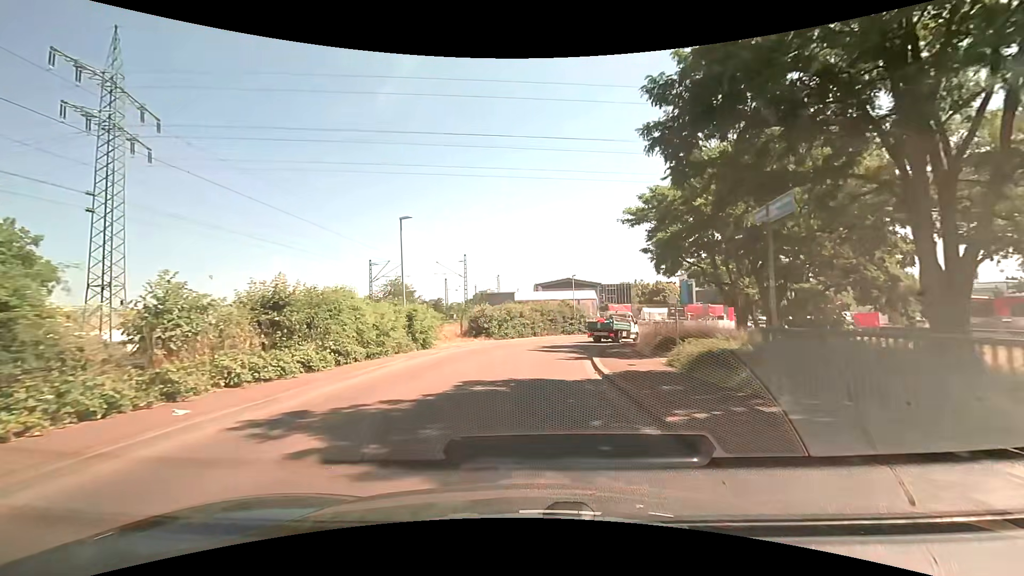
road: unclassified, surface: asphalt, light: Day
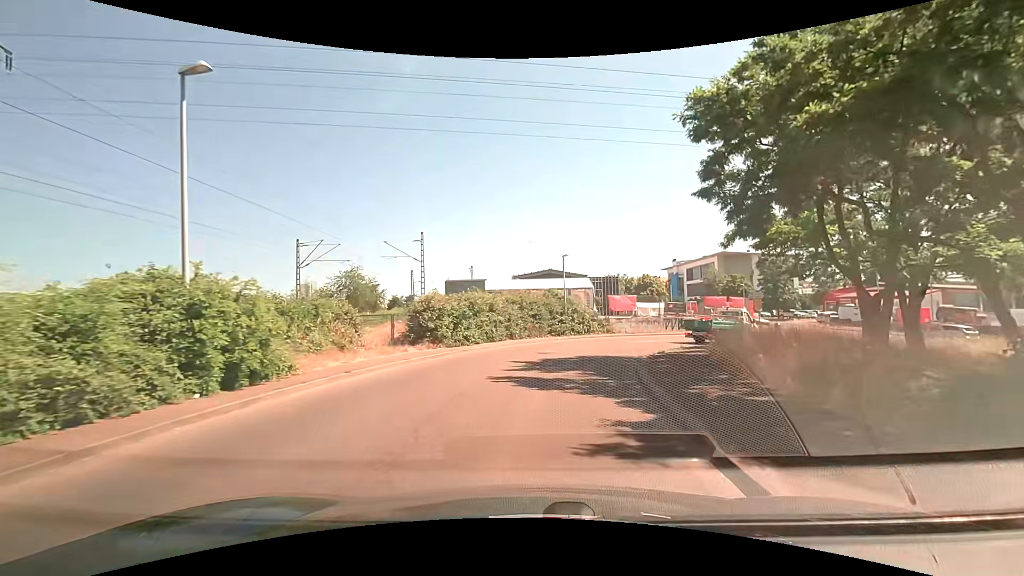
(+0.2, +13.3) m; +2°
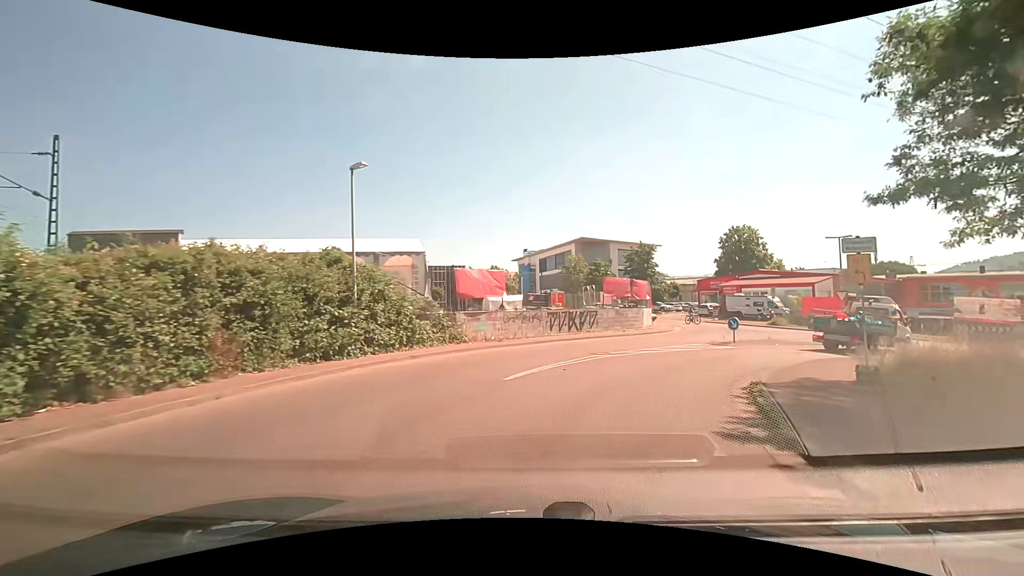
(+2.8, +20.7) m; +17°
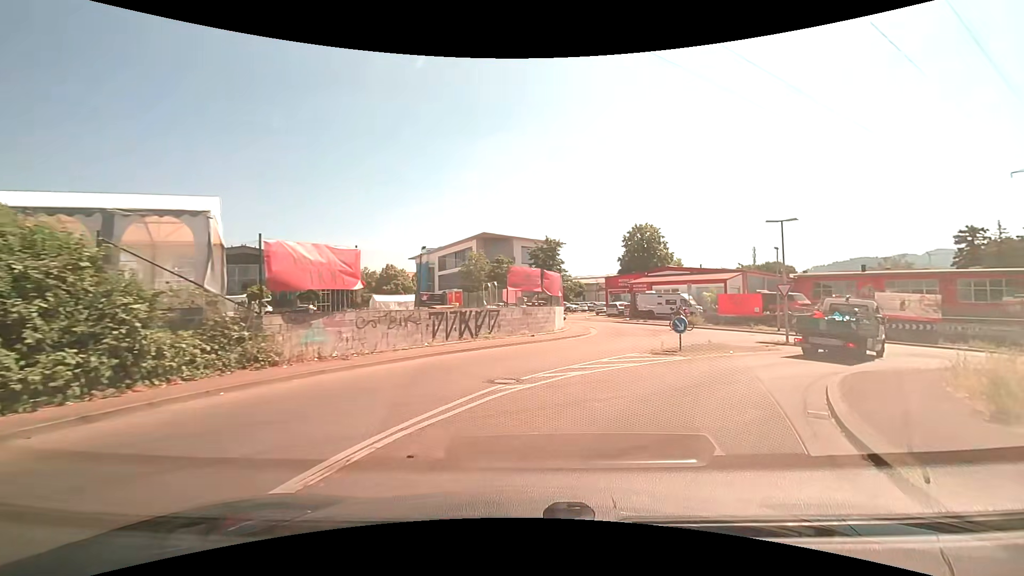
(+0.8, +7.6) m; +12°
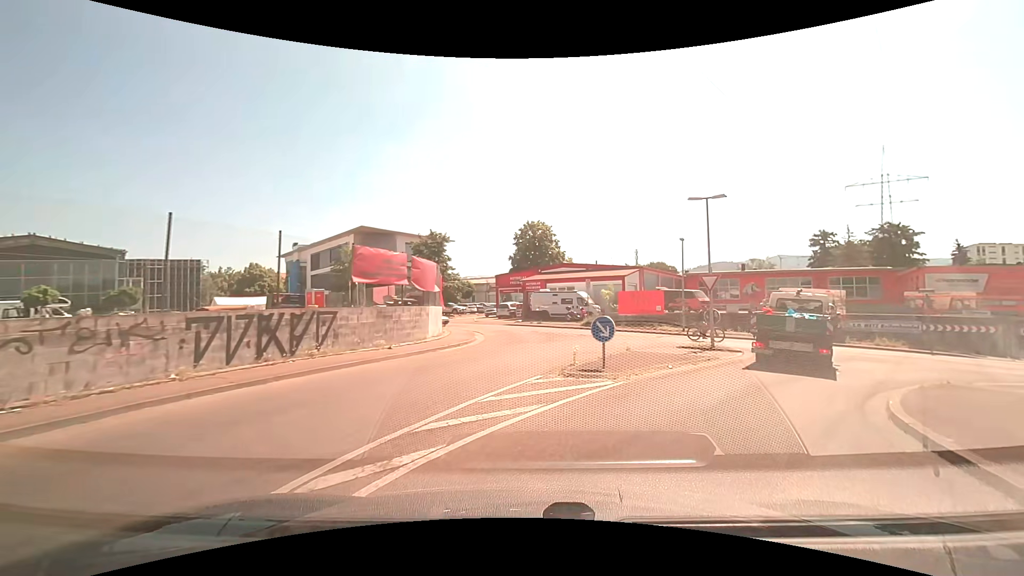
(+0.8, +6.7) m; +14°
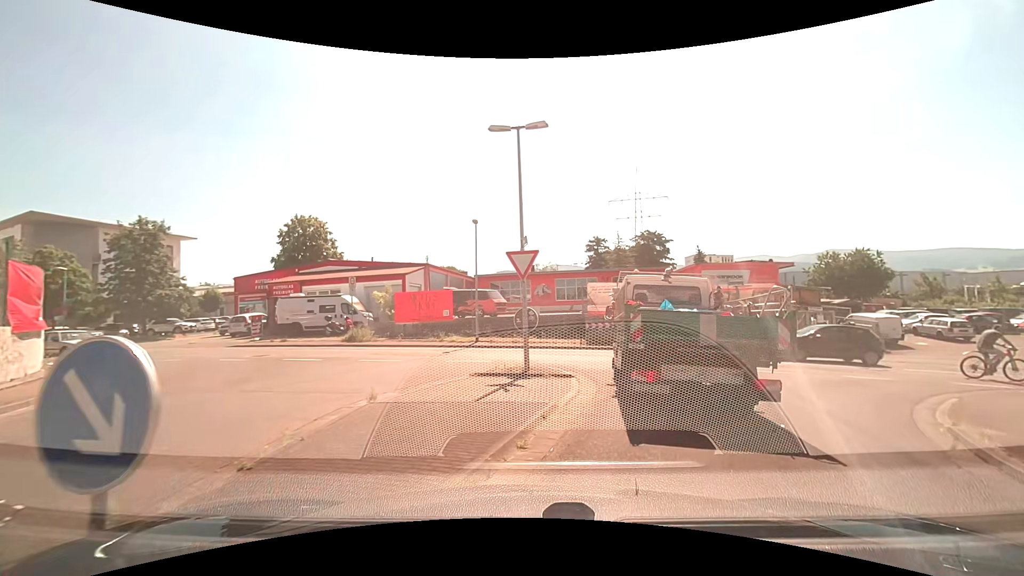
(+1.6, +9.0) m; +23°
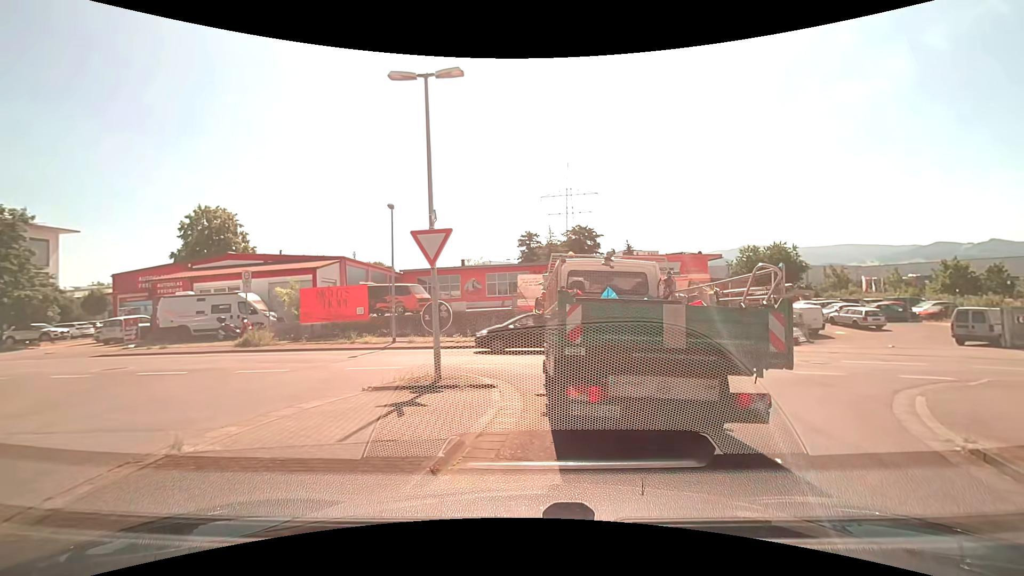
(+0.1, +2.3) m; +7°
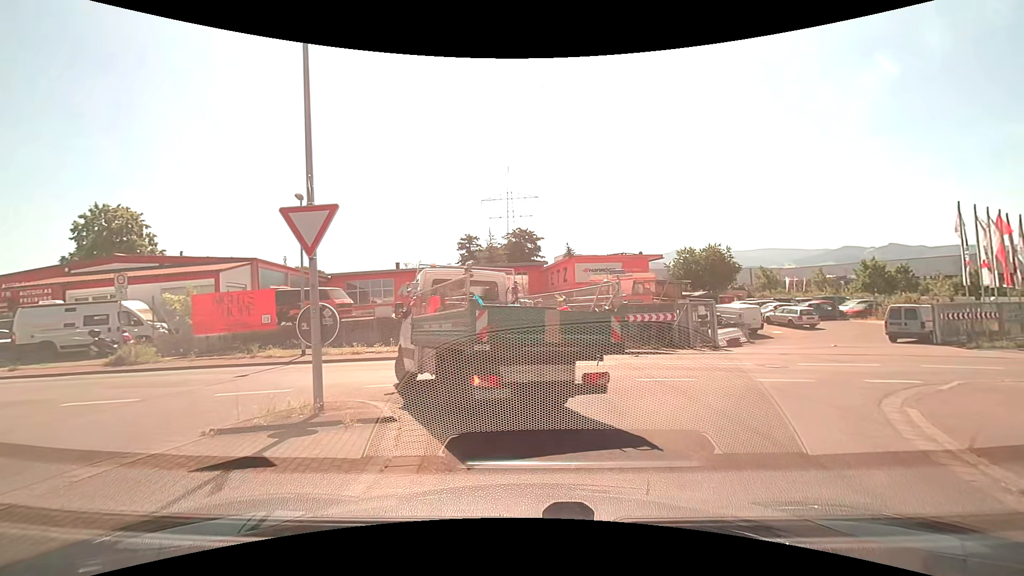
(0.0, +2.4) m; +8°
(-1, +10) (-8, +16) (-18, +18) (-28, +19) (-38, +20) (-48, +21) (-58, +23) (-68, +24) (-77, +26) (-87, +27) m
